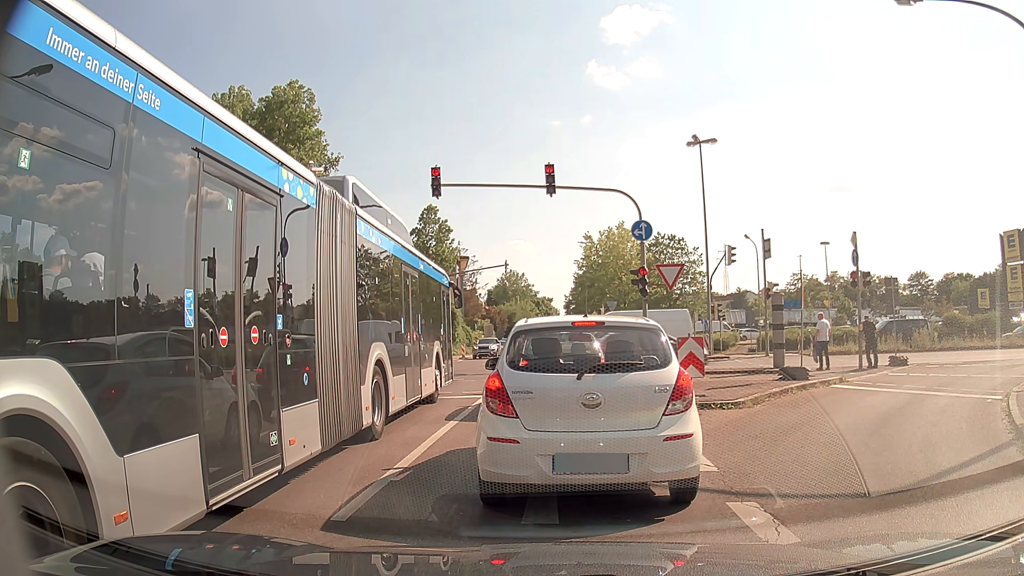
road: secondary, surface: asphalt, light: Day
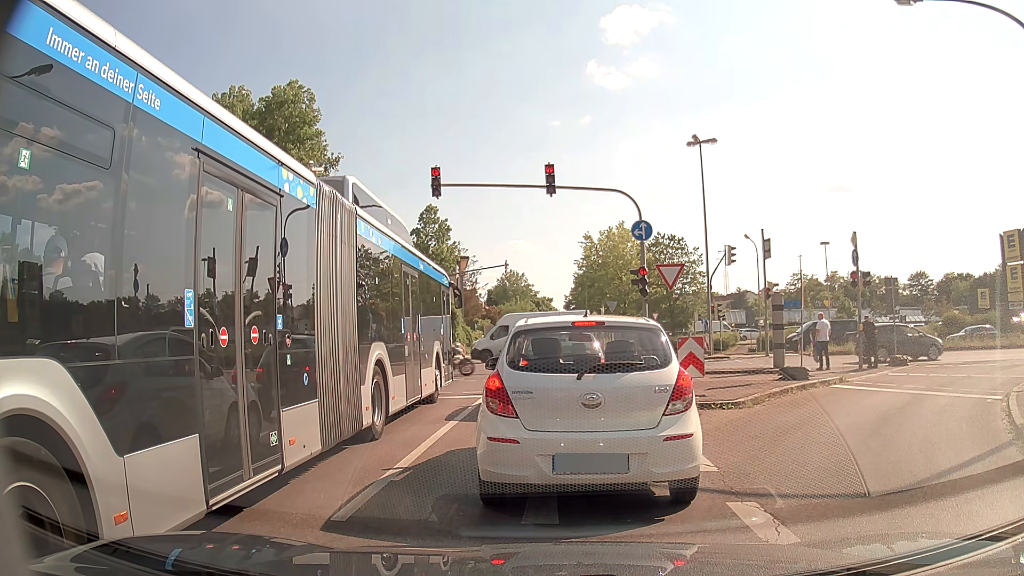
(0.0, 0.0) m; 0°
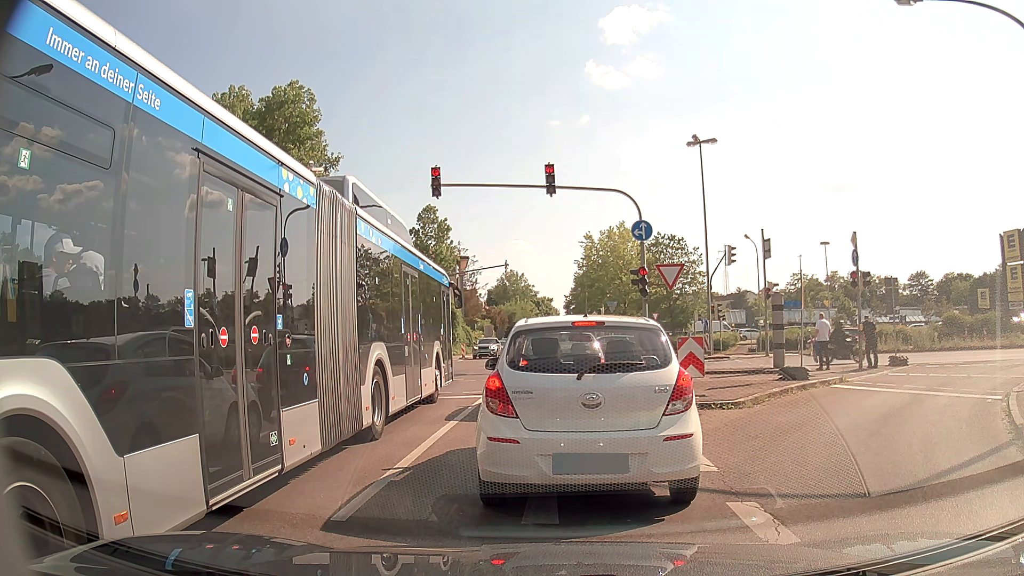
(0.0, 0.0) m; 0°
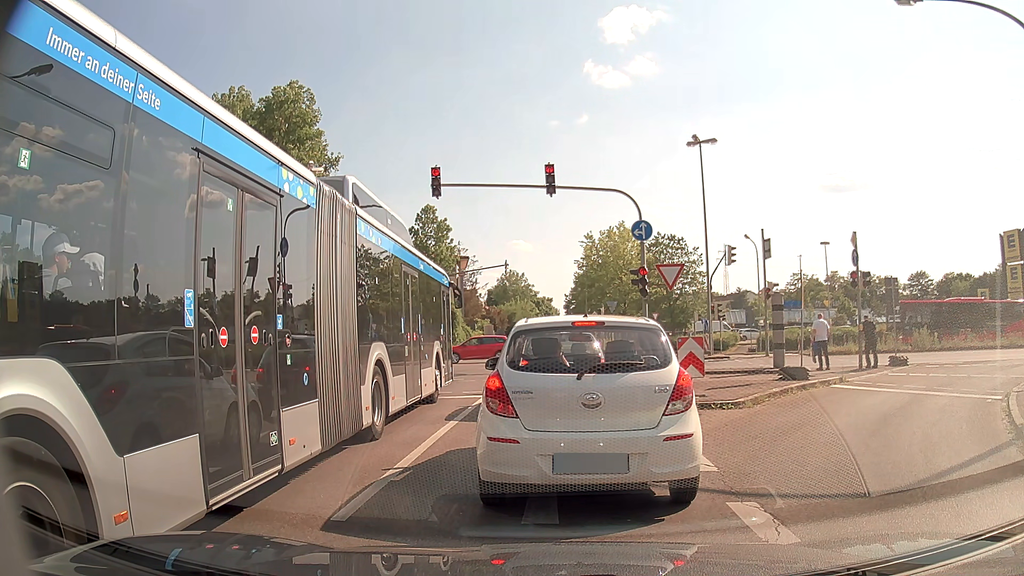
(0.0, 0.0) m; 0°
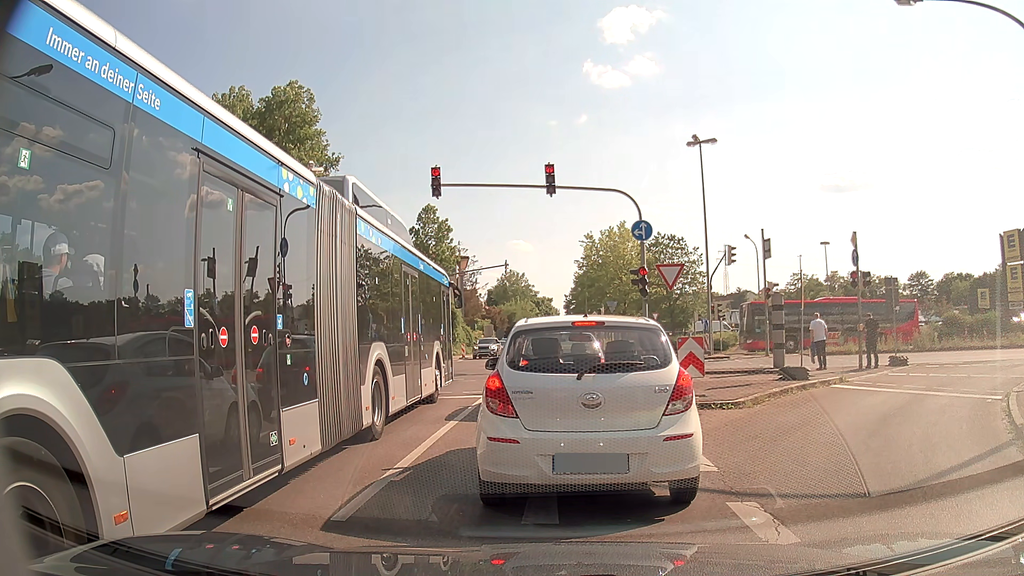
(0.0, 0.0) m; 0°
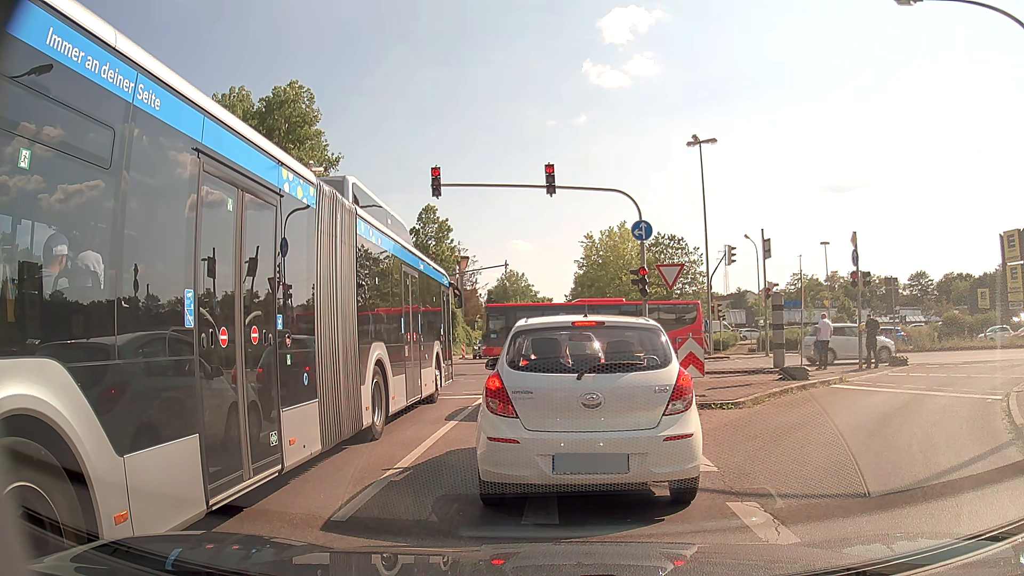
(0.0, 0.0) m; 0°
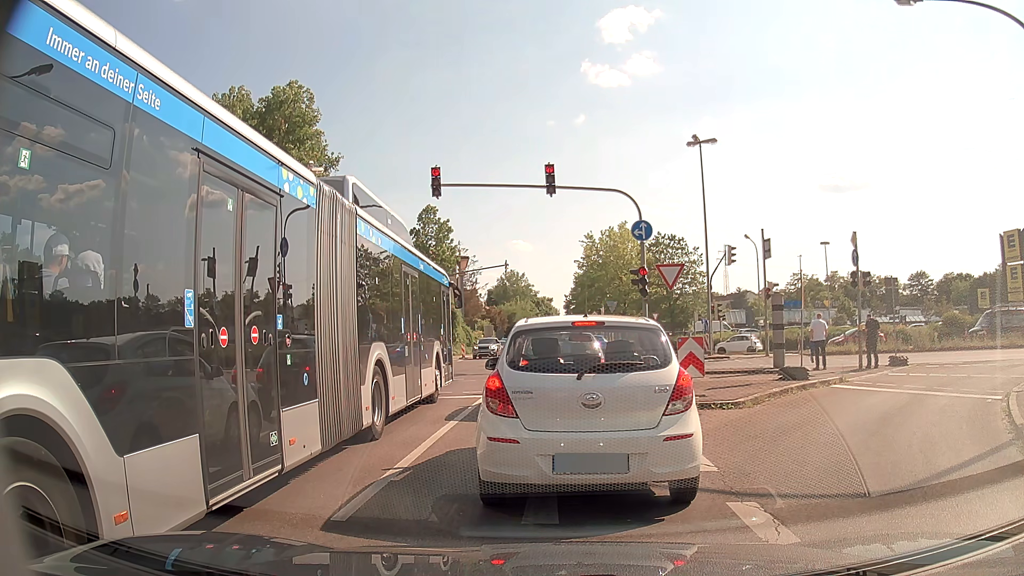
(0.0, 0.0) m; 0°
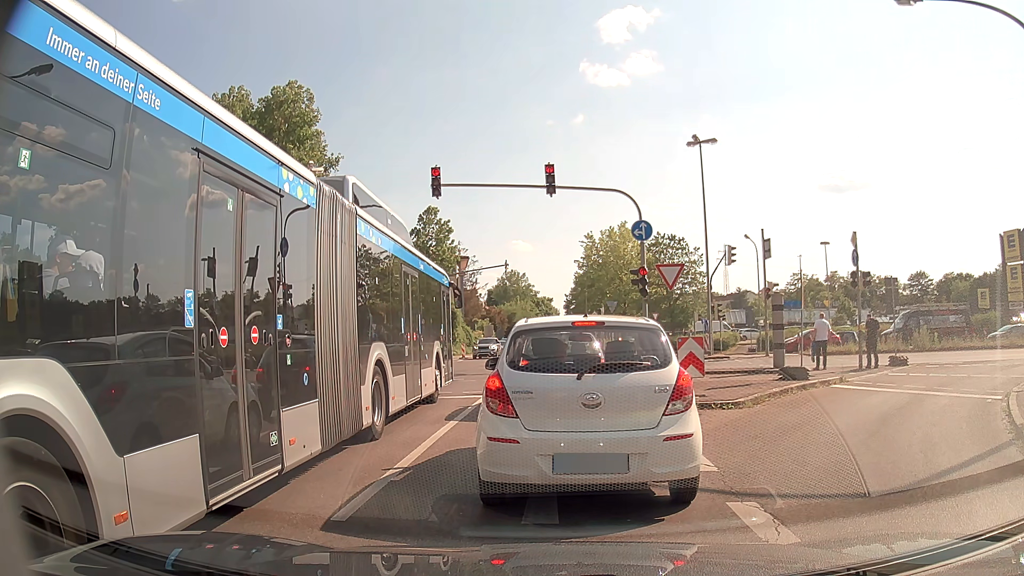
(0.0, 0.0) m; 0°
